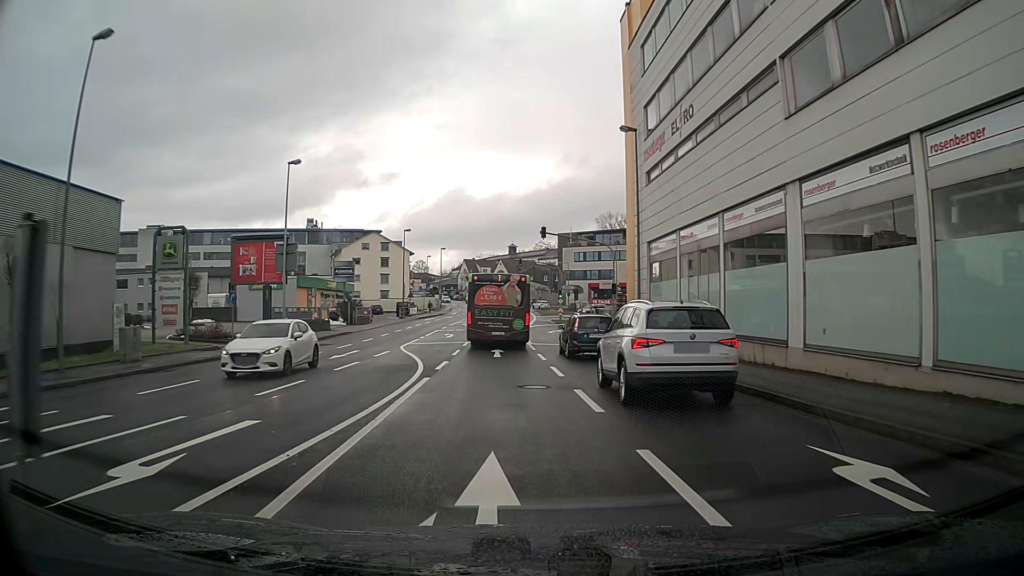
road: tertiary_link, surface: asphalt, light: Day
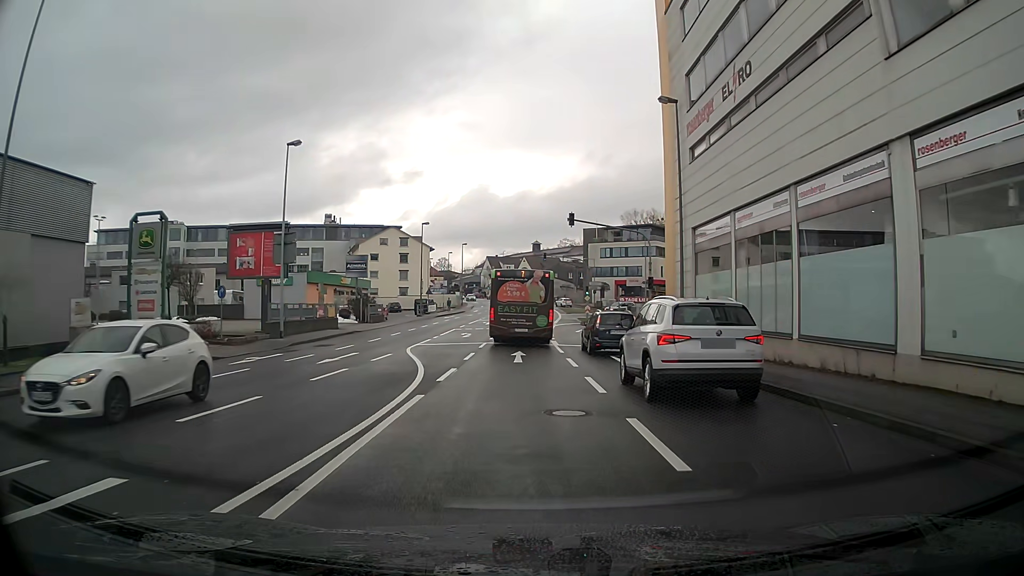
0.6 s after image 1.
(0.0, +4.1) m; -1°
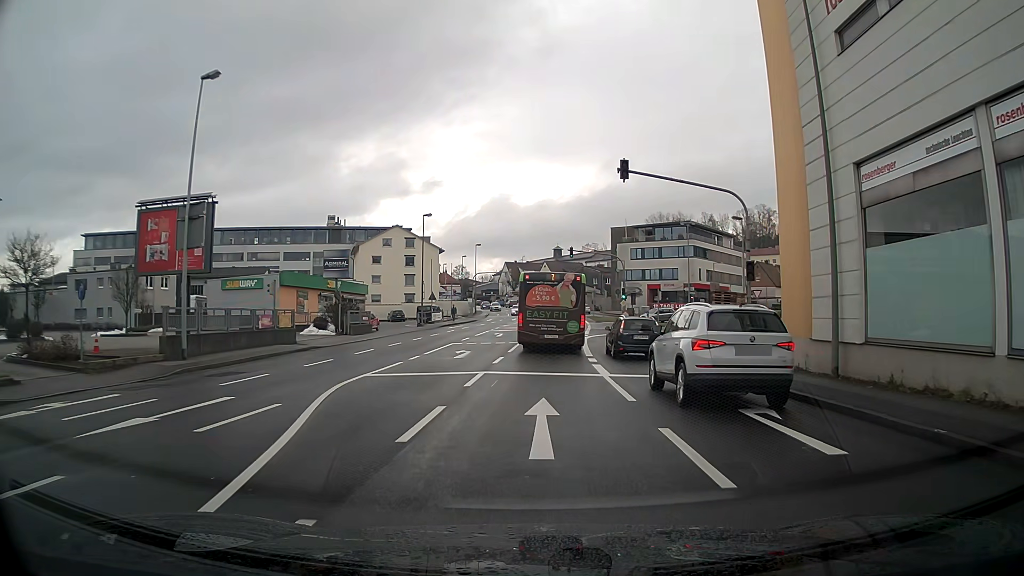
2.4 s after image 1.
(-0.2, +12.5) m; -1°
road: tertiary
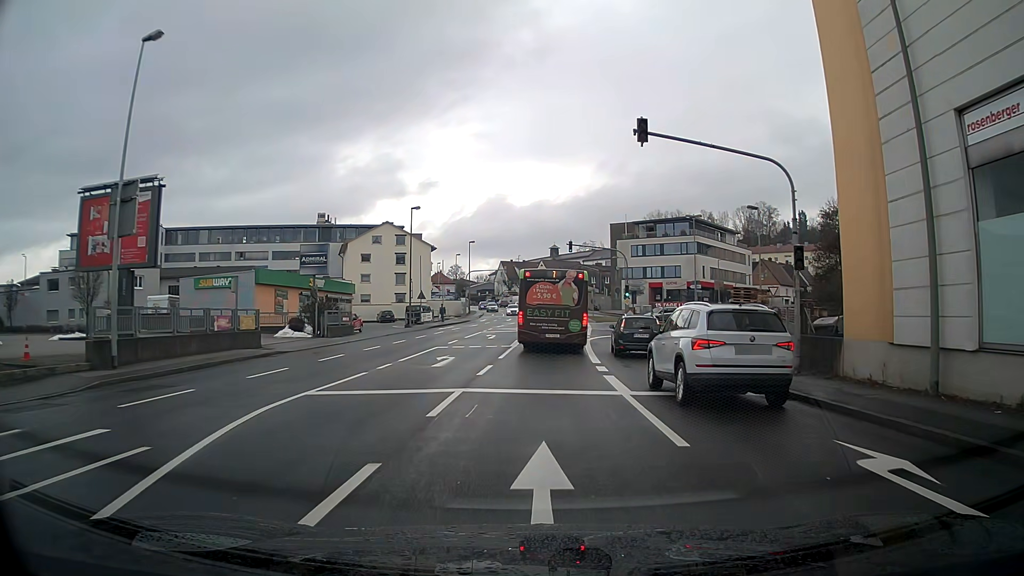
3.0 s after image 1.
(0.0, +4.3) m; 0°
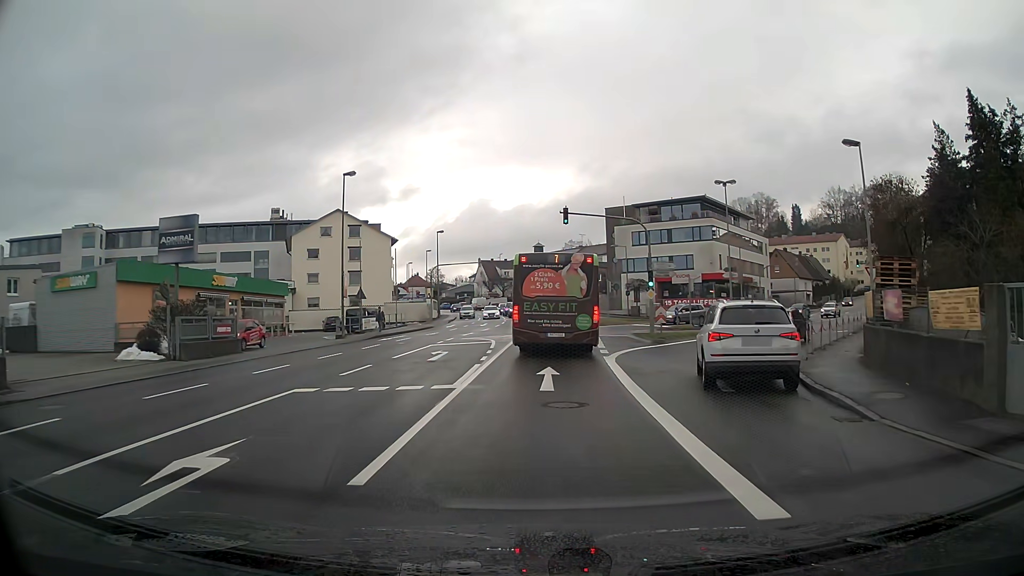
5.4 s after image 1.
(+0.1, +16.3) m; +1°
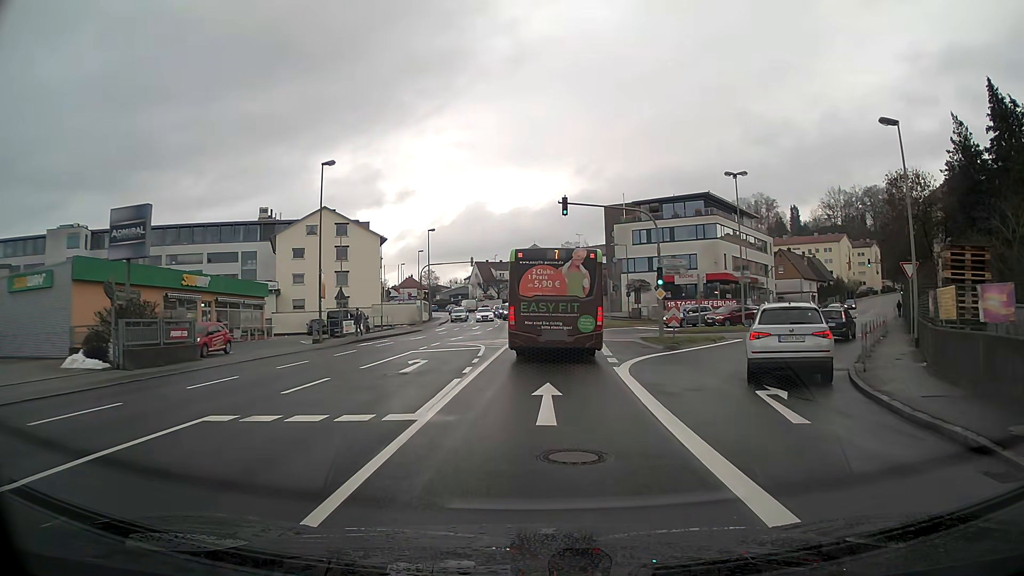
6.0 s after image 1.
(0.0, +3.7) m; +1°
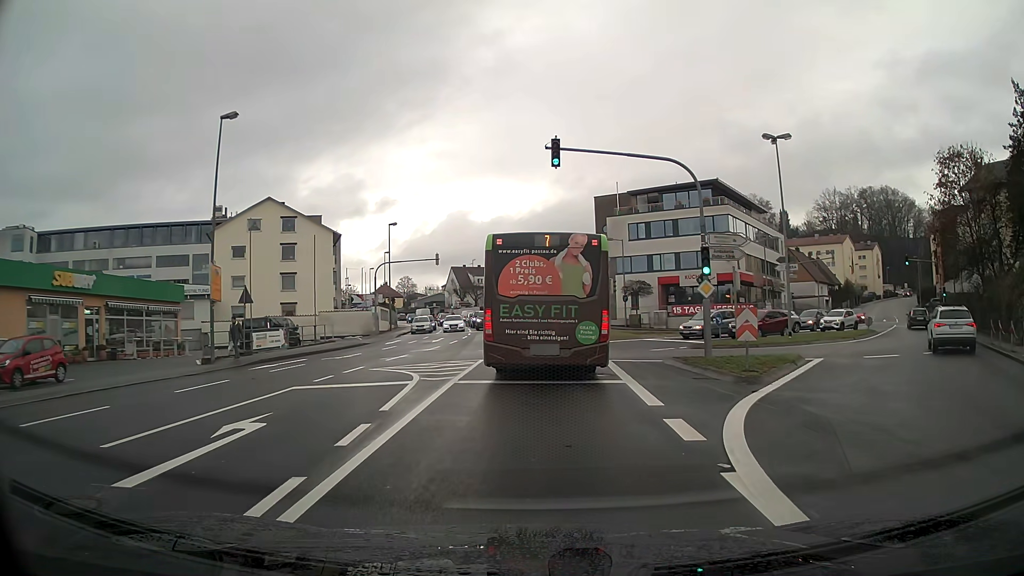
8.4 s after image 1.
(+0.1, +11.2) m; +1°
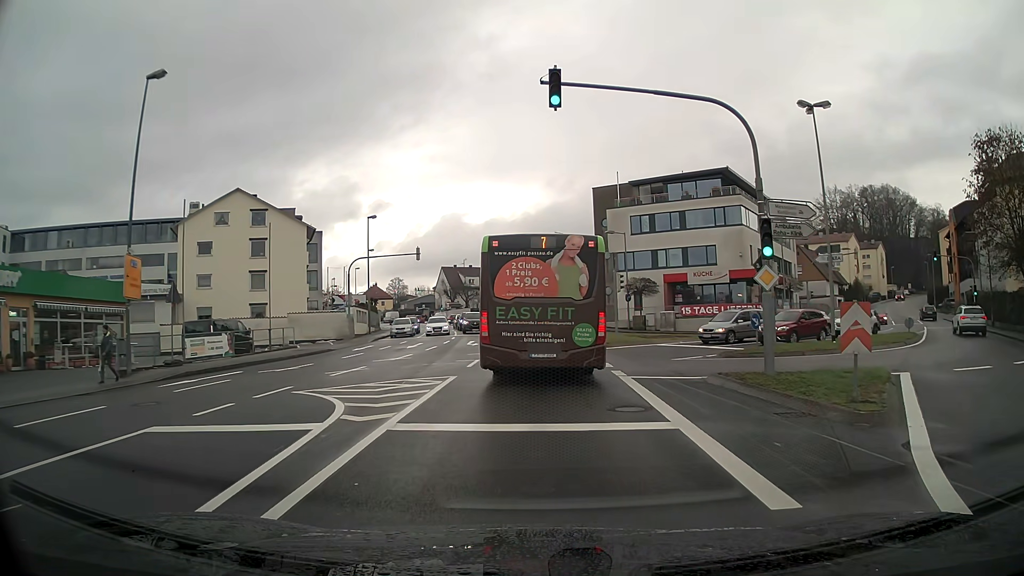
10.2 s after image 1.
(0.0, +5.8) m; 0°
(0, +10) (0, +20) (0, +30) (0, +40) (-1, +50) (-2, +60) (-4, +70) (-6, +79) (-9, +89) (-12, +99) m
